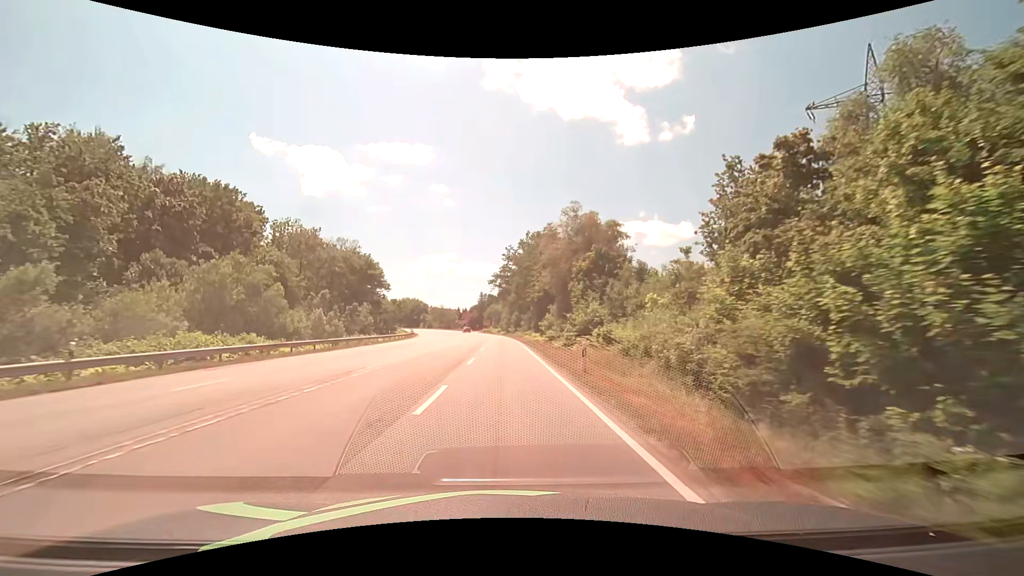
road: secondary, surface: asphalt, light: Day
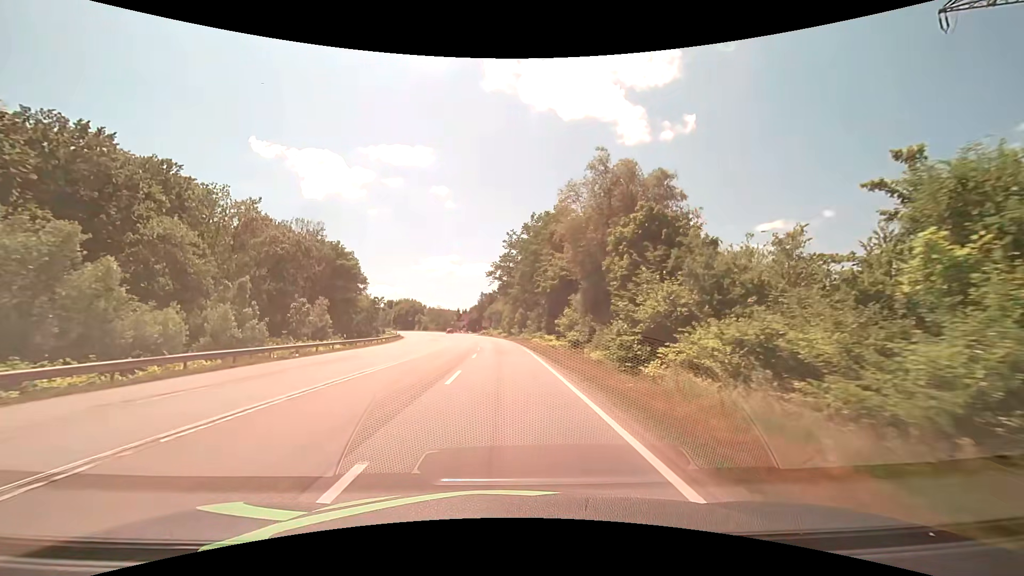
(0.0, +18.1) m; 0°
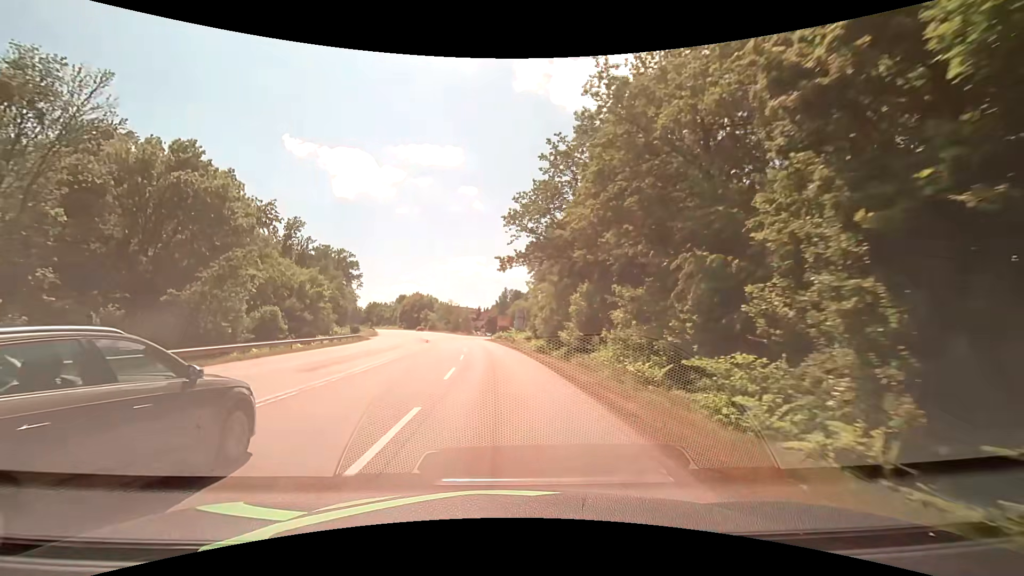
(-0.9, +45.5) m; -3°
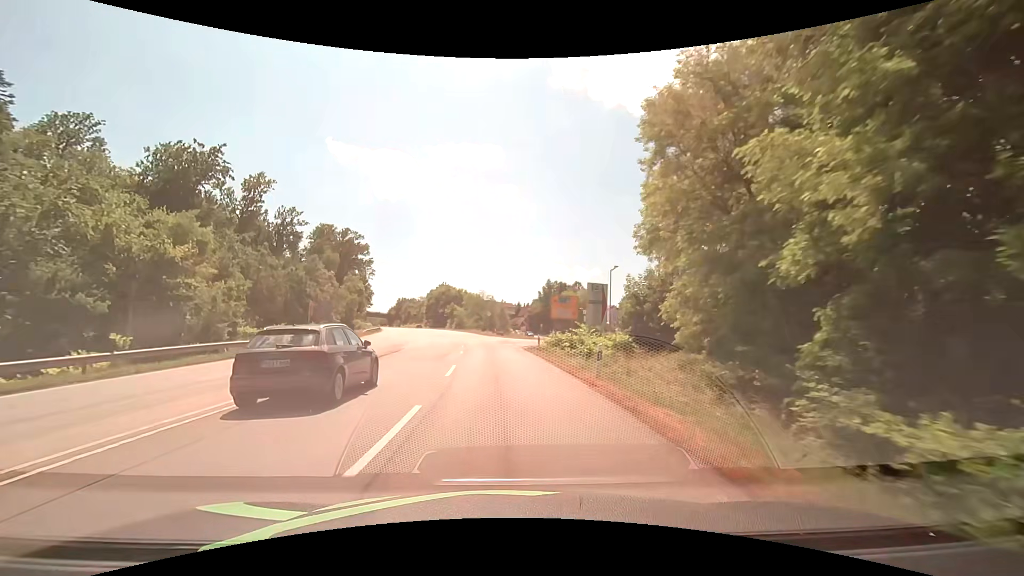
(-1.5, +36.5) m; -4°
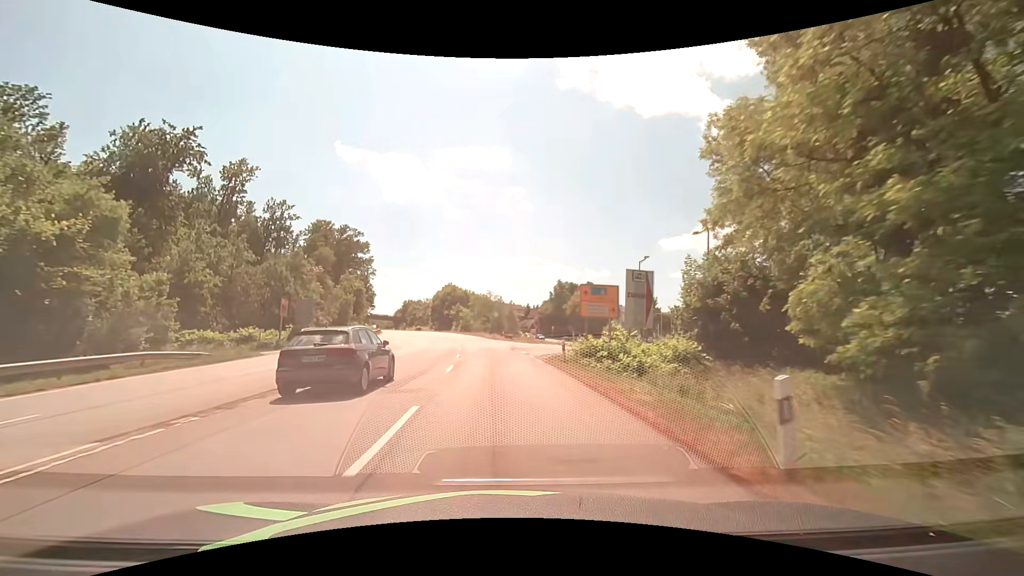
(-0.1, +9.2) m; -1°
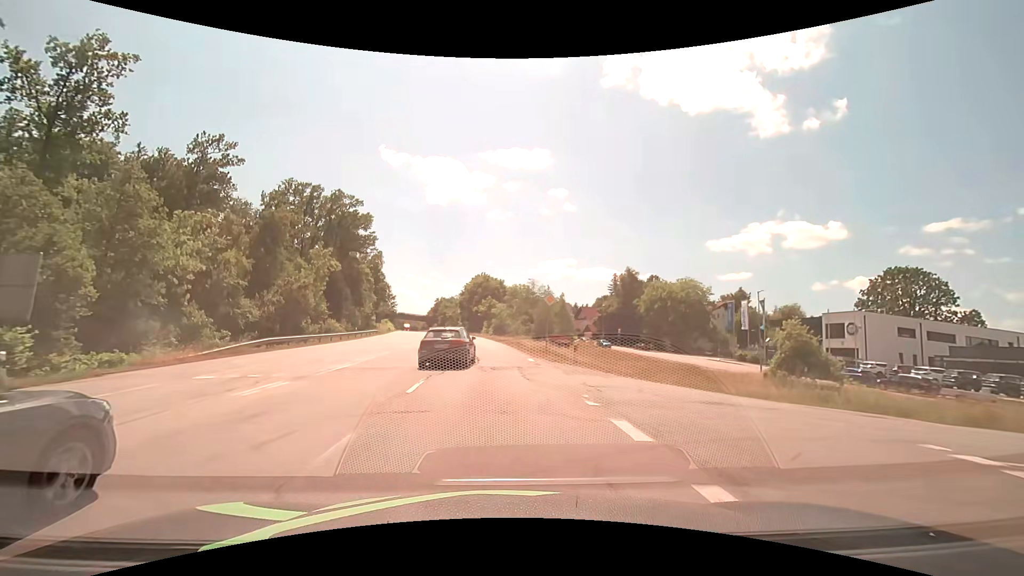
(-1.4, +36.6) m; -5°
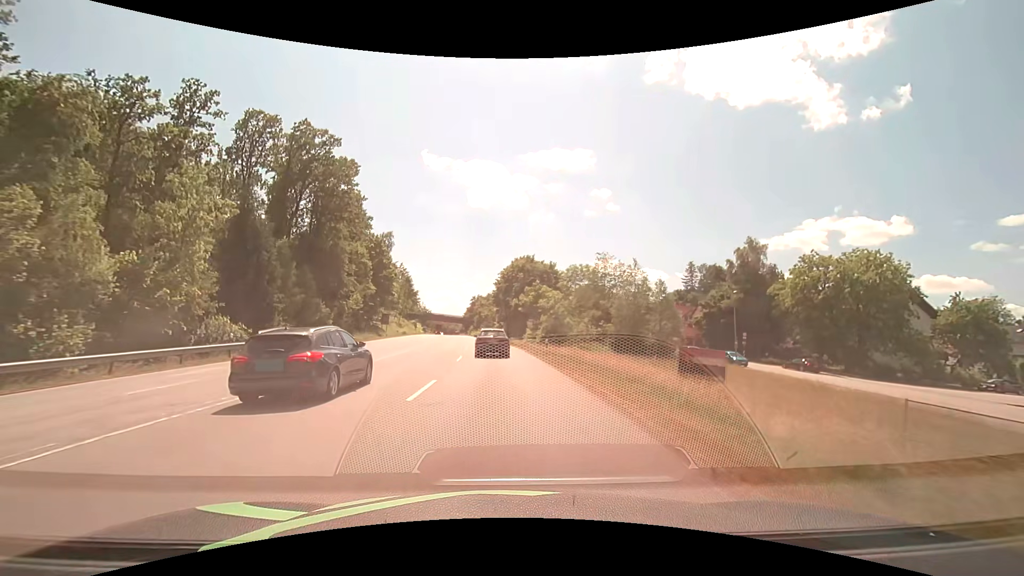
(-1.6, +36.6) m; -5°
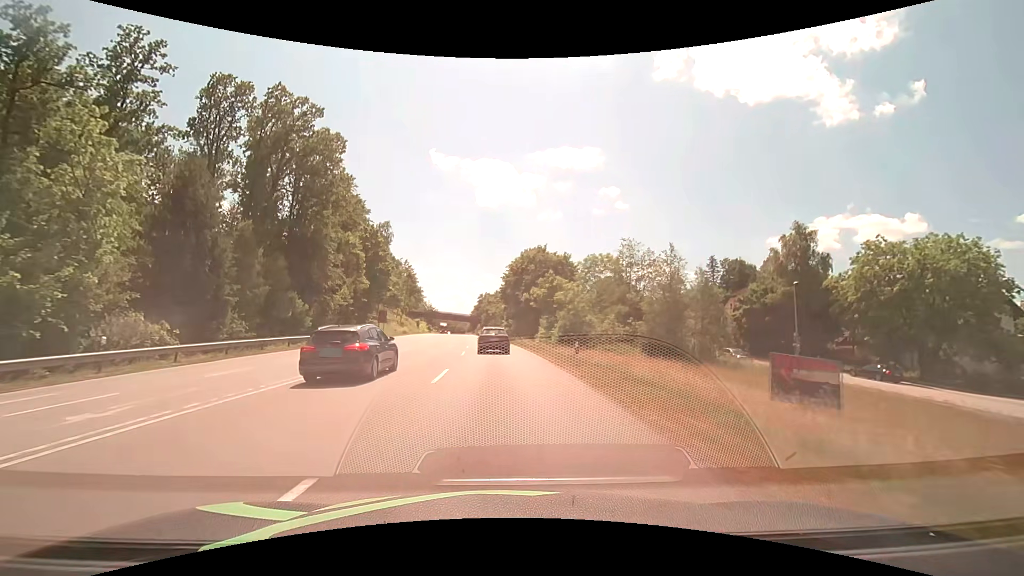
(-0.1, +9.2) m; -1°
(0, +10) (0, +20) (-1, +30) (-1, +40) (-2, +50) (-3, +60) (-4, +70) (-5, +80) (-6, +90) (-7, +100) m
